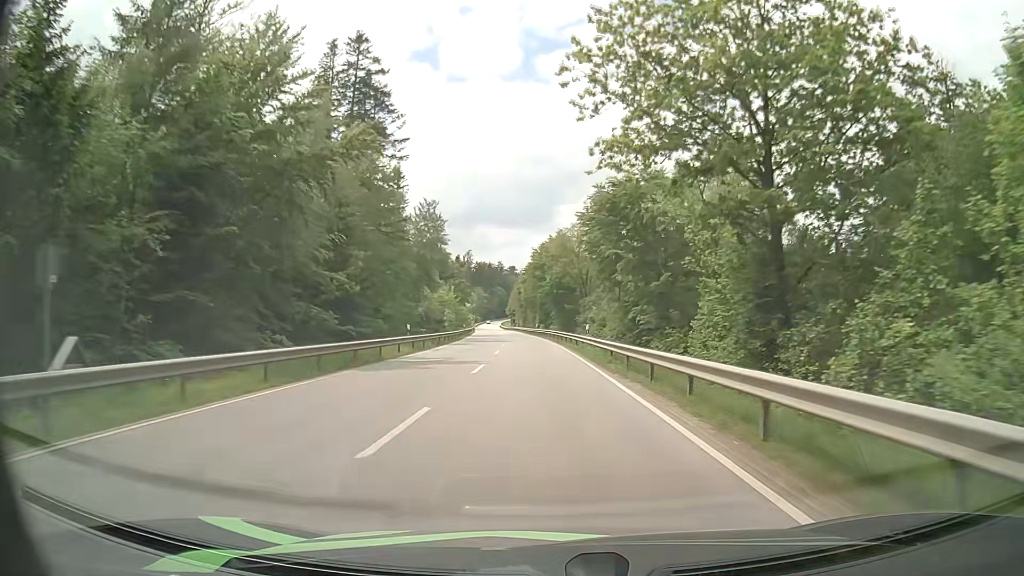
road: secondary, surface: asphalt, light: Day
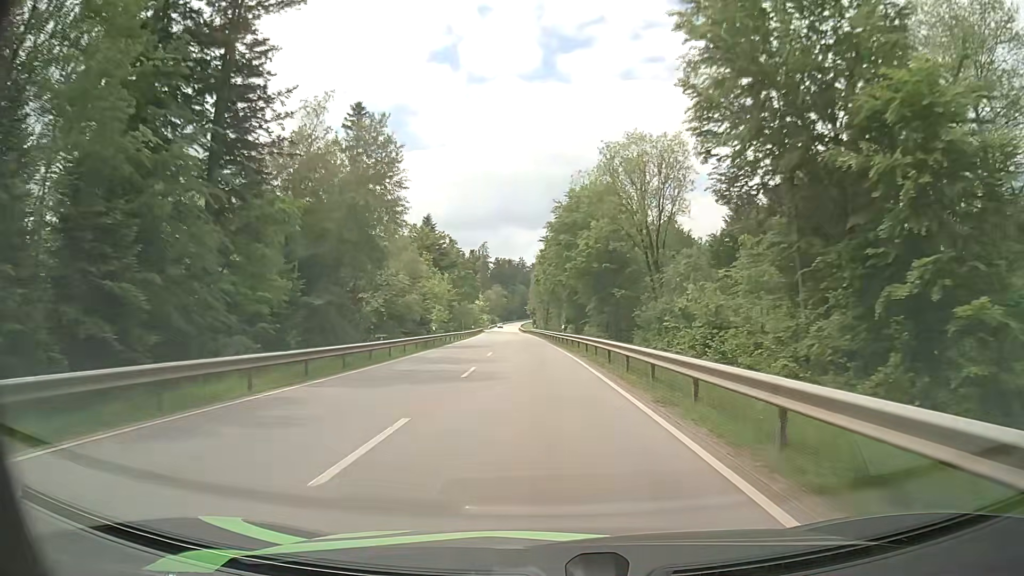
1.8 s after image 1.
(-0.6, +37.1) m; -2°
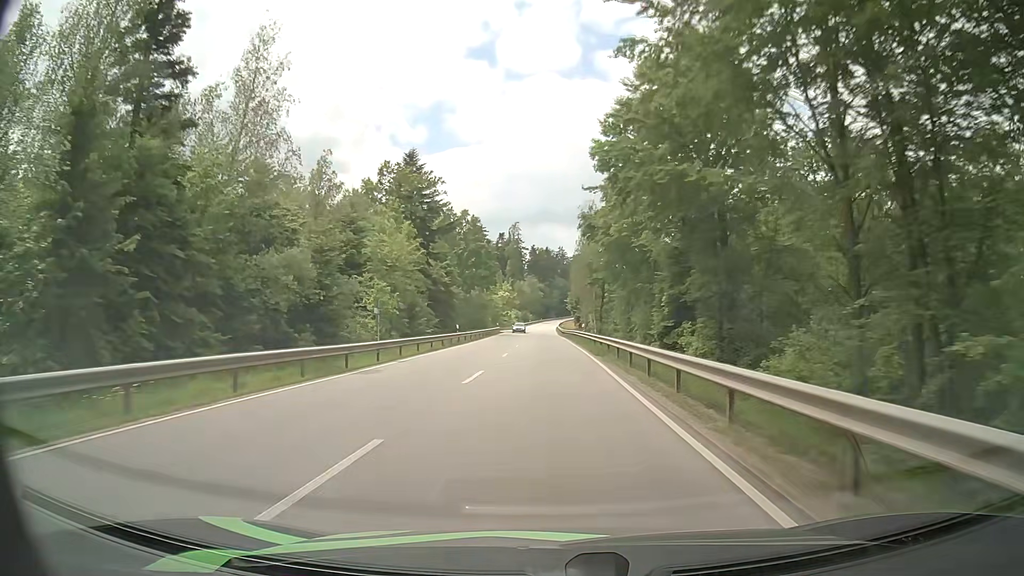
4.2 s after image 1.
(-1.6, +49.8) m; -4°
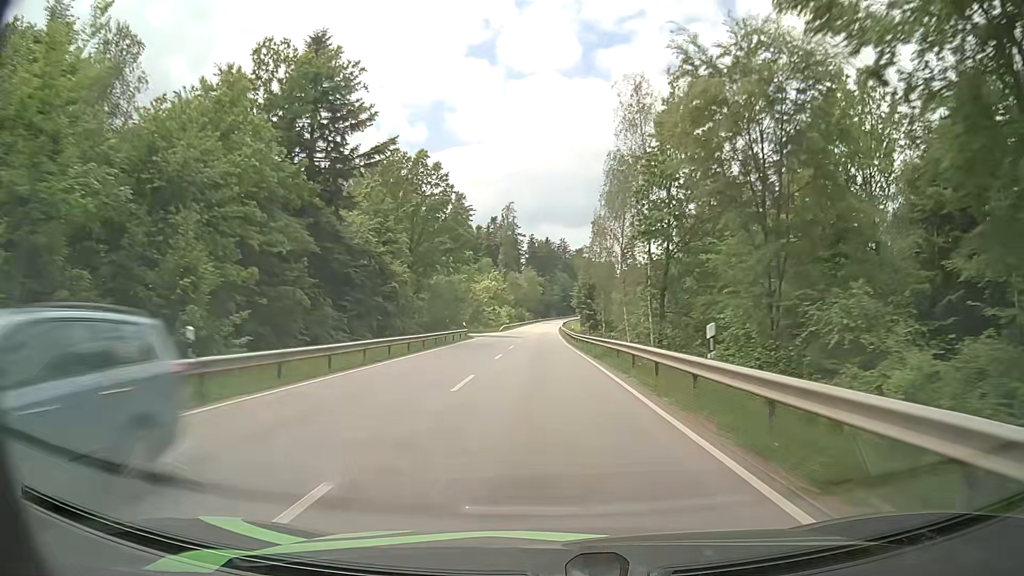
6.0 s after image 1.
(-0.2, +37.7) m; 0°
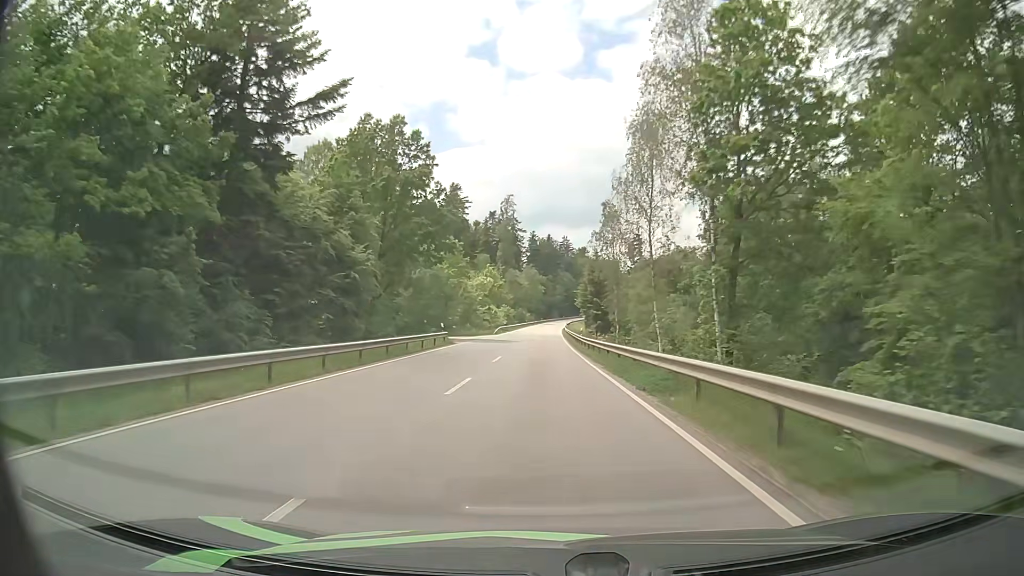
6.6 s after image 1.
(0.0, +12.6) m; 0°
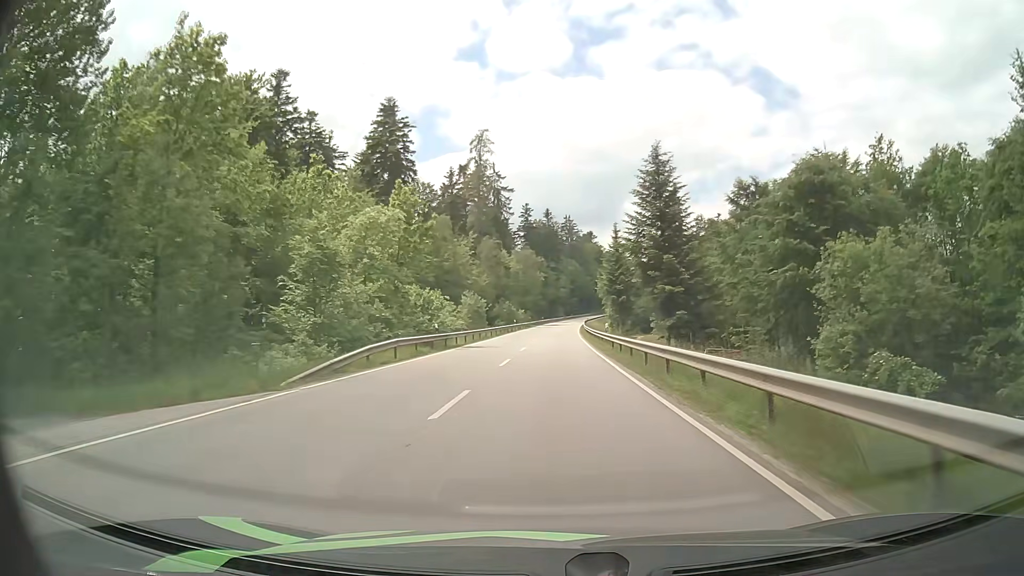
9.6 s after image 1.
(+0.2, +63.3) m; 0°
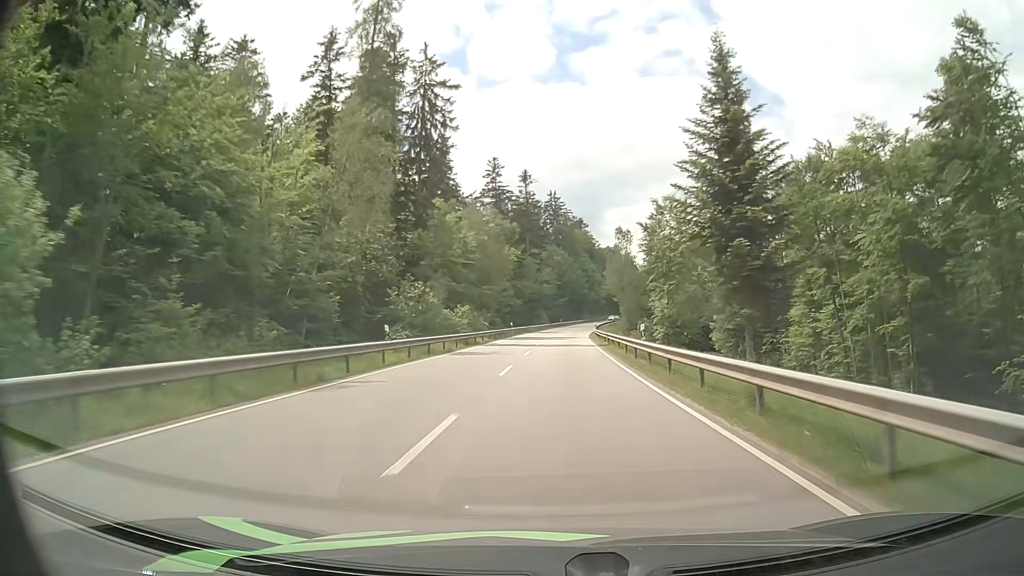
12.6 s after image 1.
(+0.5, +63.3) m; +1°
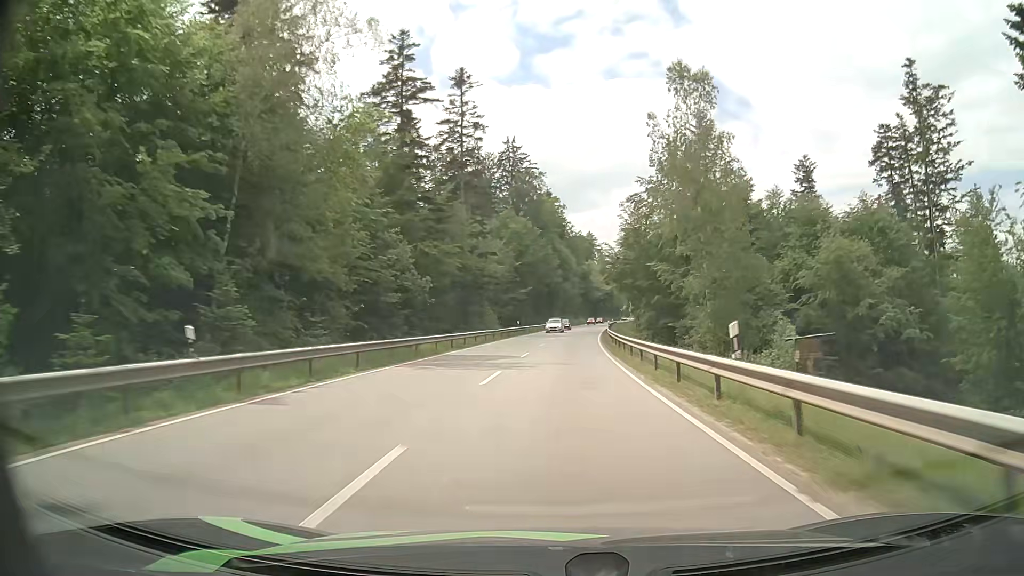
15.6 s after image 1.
(+1.5, +62.5) m; +3°
(0, +10) (0, +20) (+1, +30) (+1, +40) (+2, +50) (+3, +60) (+4, +70) (+5, +80) (+6, +90) (+7, +100) m
